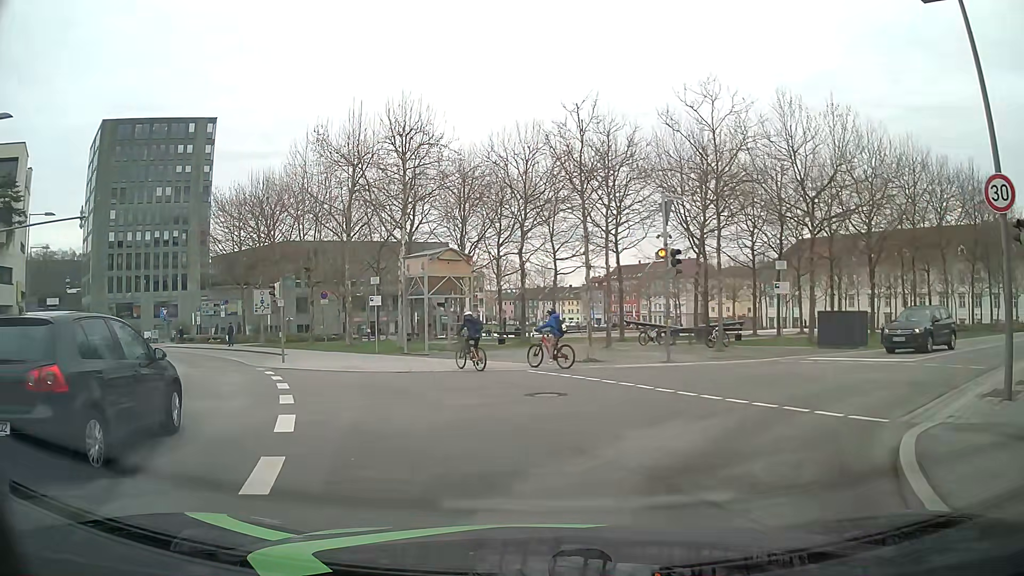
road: tertiary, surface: asphalt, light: Day
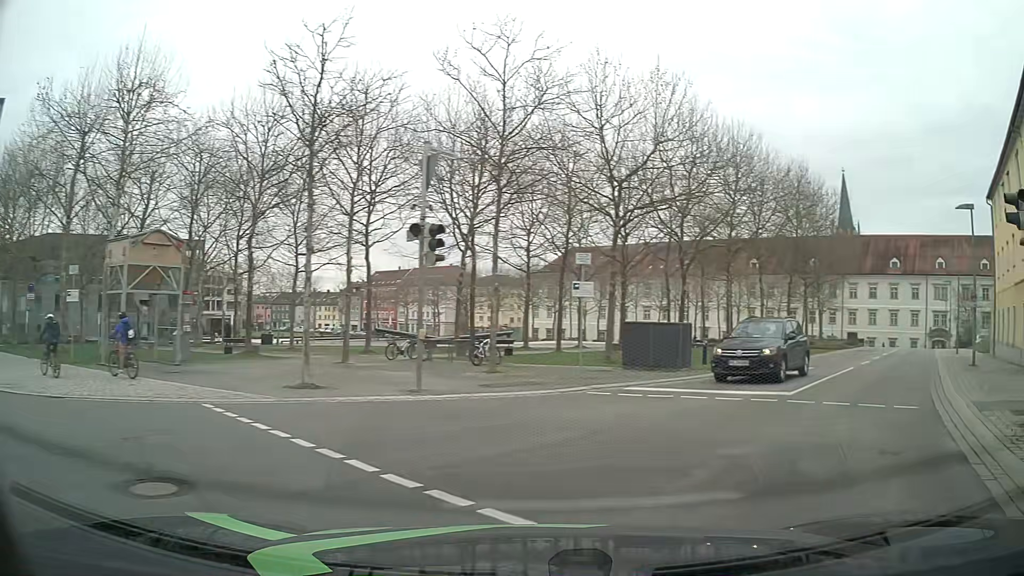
(+0.8, +6.6) m; +20°
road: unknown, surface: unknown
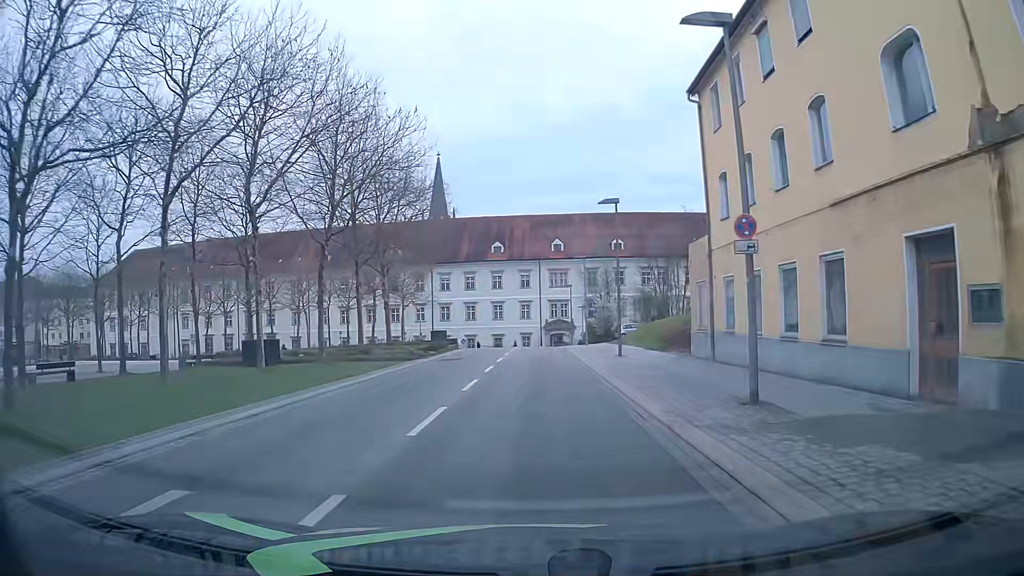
(+9.0, +16.6) m; +37°
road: tertiary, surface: asphalt
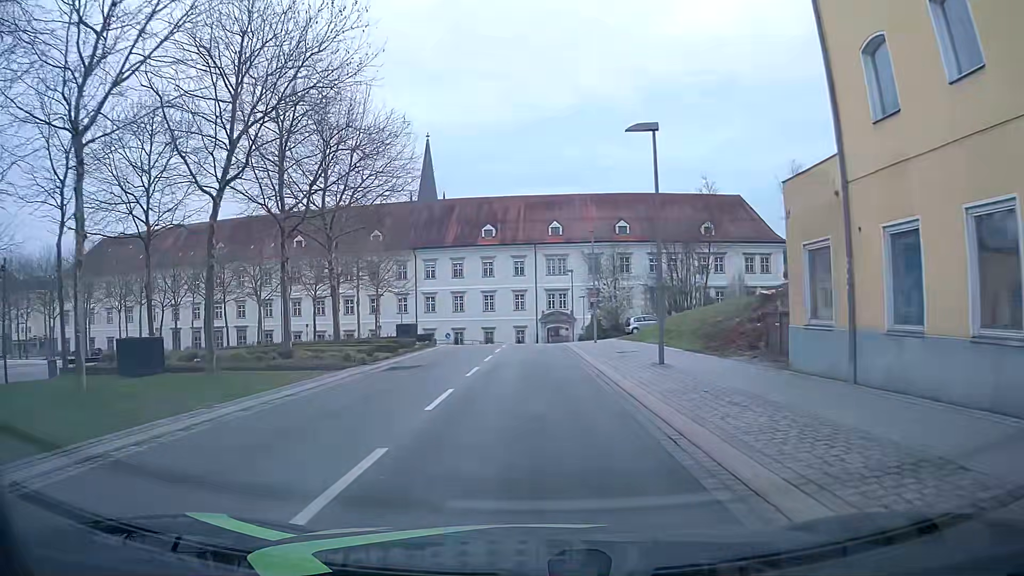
(-0.1, +10.3) m; -1°
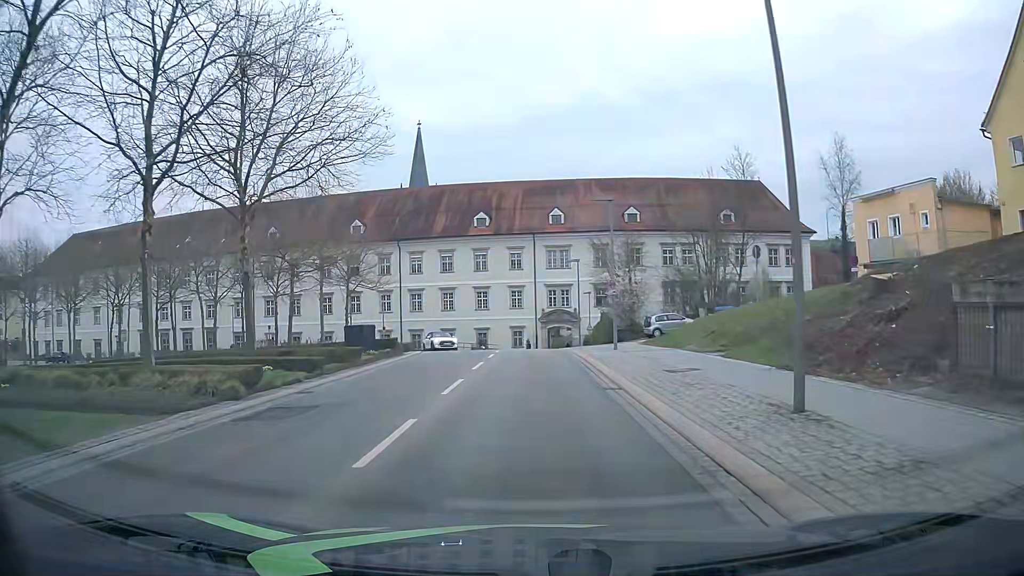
(+0.1, +9.9) m; +1°
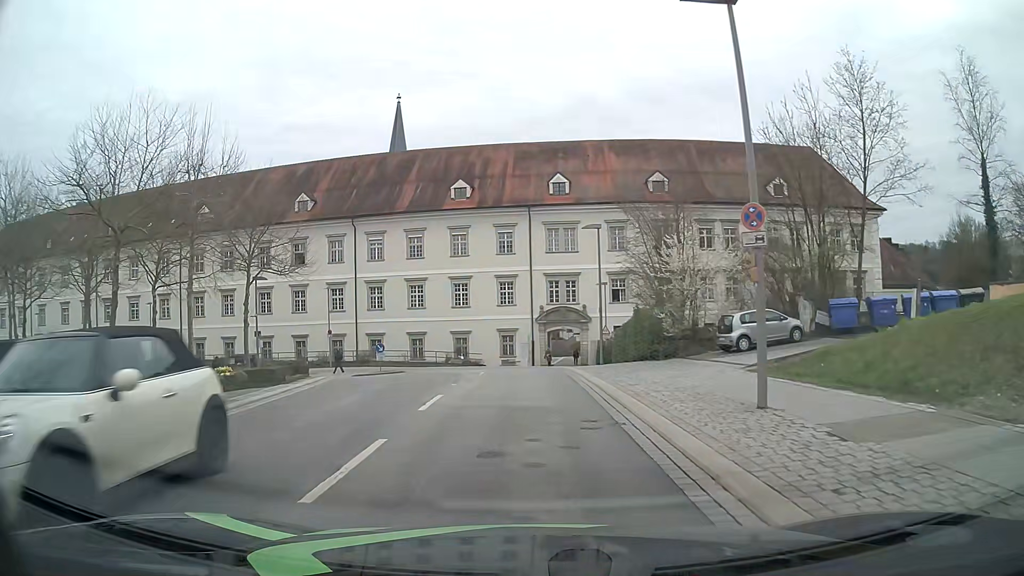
(-0.1, +19.1) m; 0°
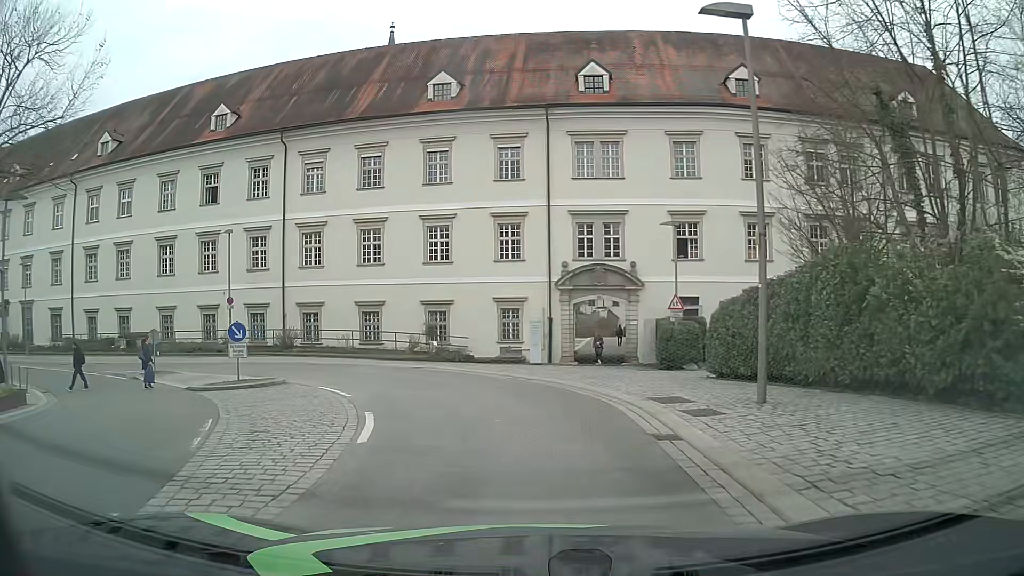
(-0.1, +21.6) m; 0°
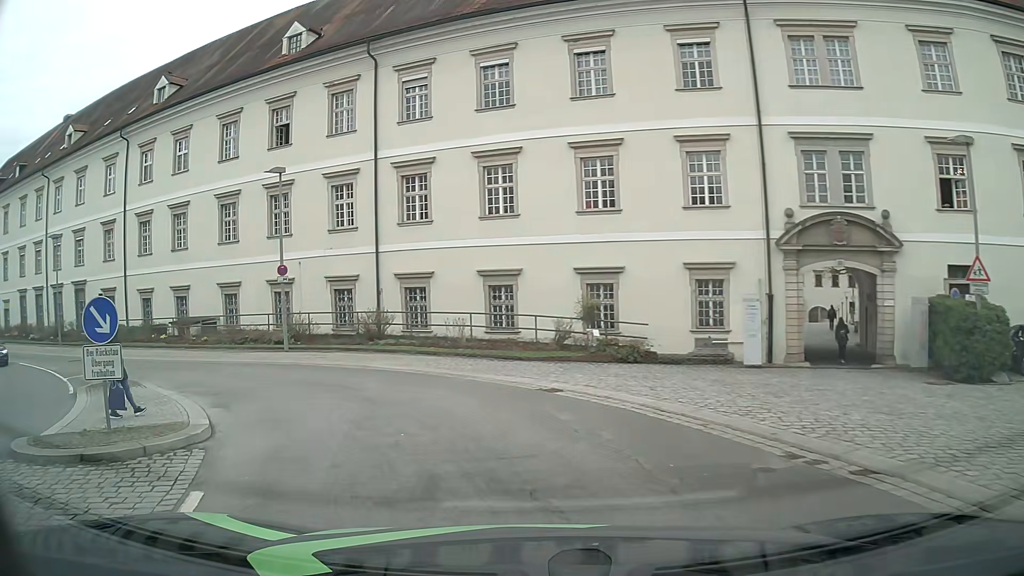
(-1.2, +12.7) m; -15°
(-2, +10) (-7, +18) (-16, +23) (-25, +27) (-34, +31) (-44, +34) (-53, +38) (-62, +42) (-71, +46) (-80, +51) m
